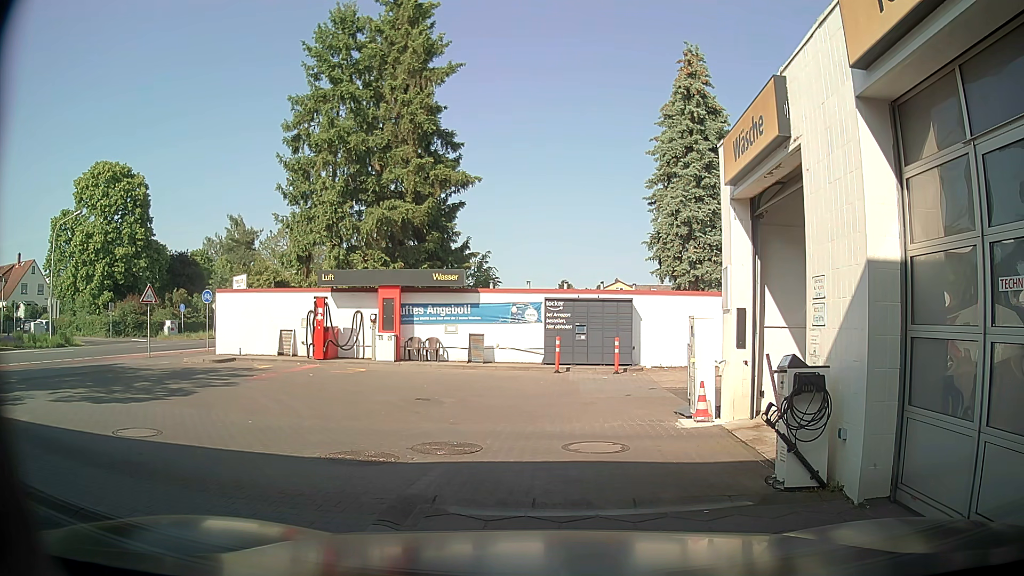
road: service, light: Day
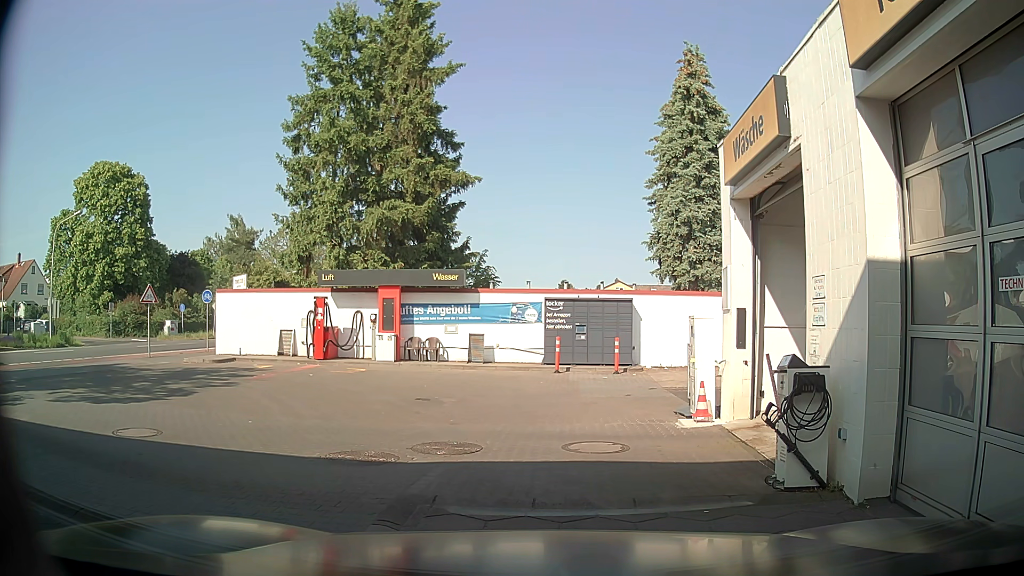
(0.0, 0.0) m; 0°
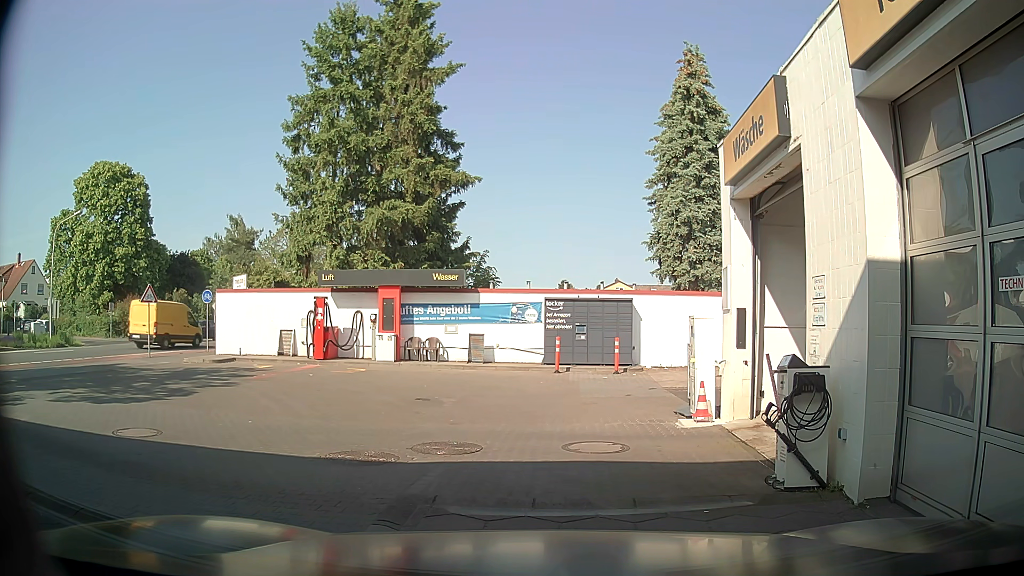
(0.0, 0.0) m; 0°
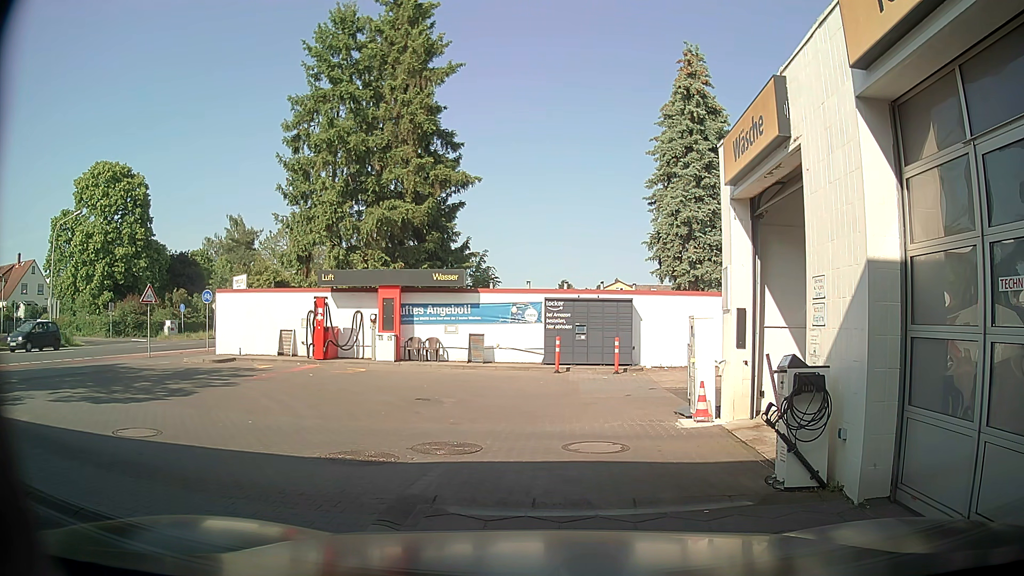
(0.0, 0.0) m; 0°
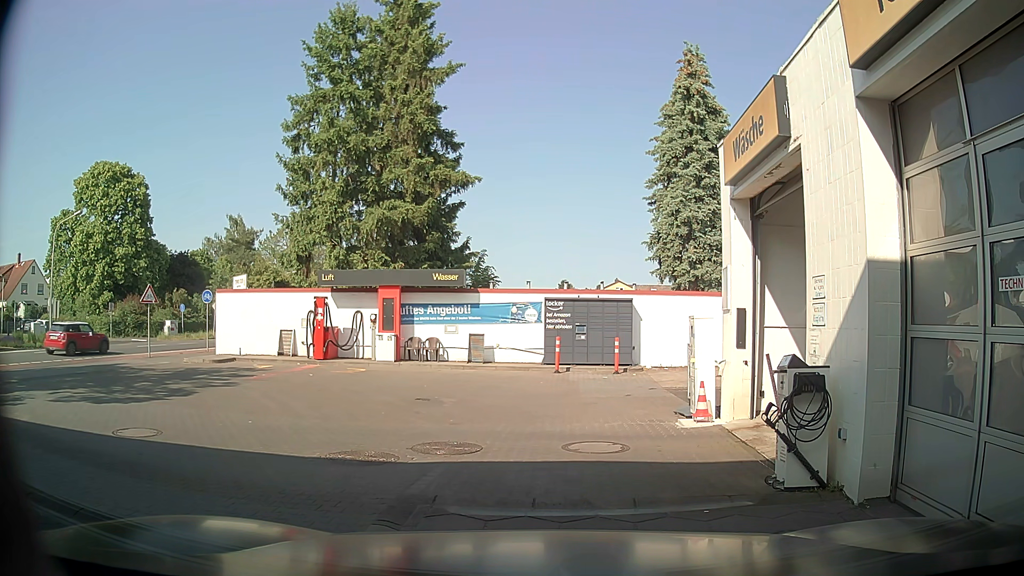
(0.0, 0.0) m; 0°
